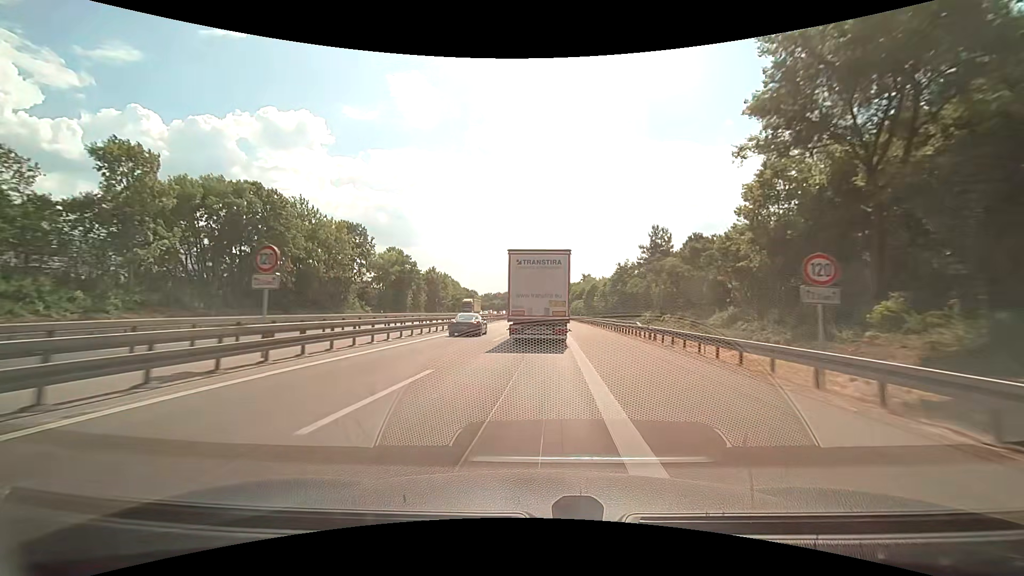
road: motorway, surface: asphalt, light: Day
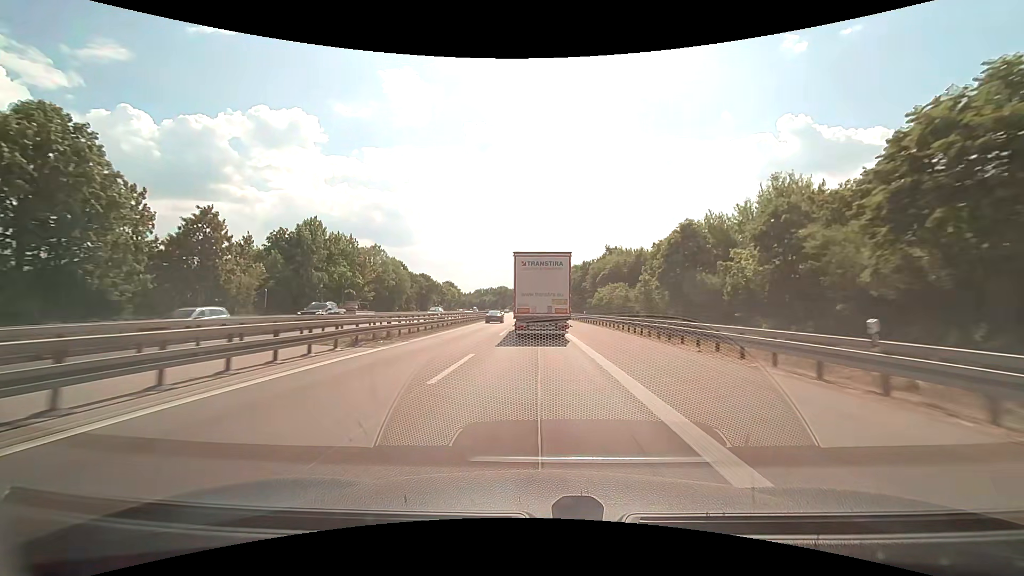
(+1.1, +68.7) m; +1°
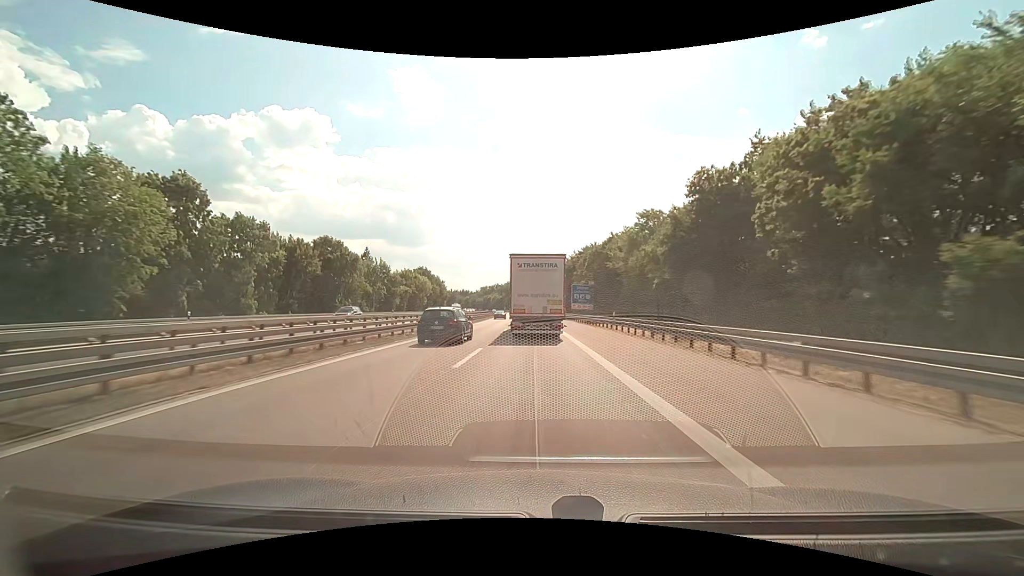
(-1.0, +69.7) m; -2°
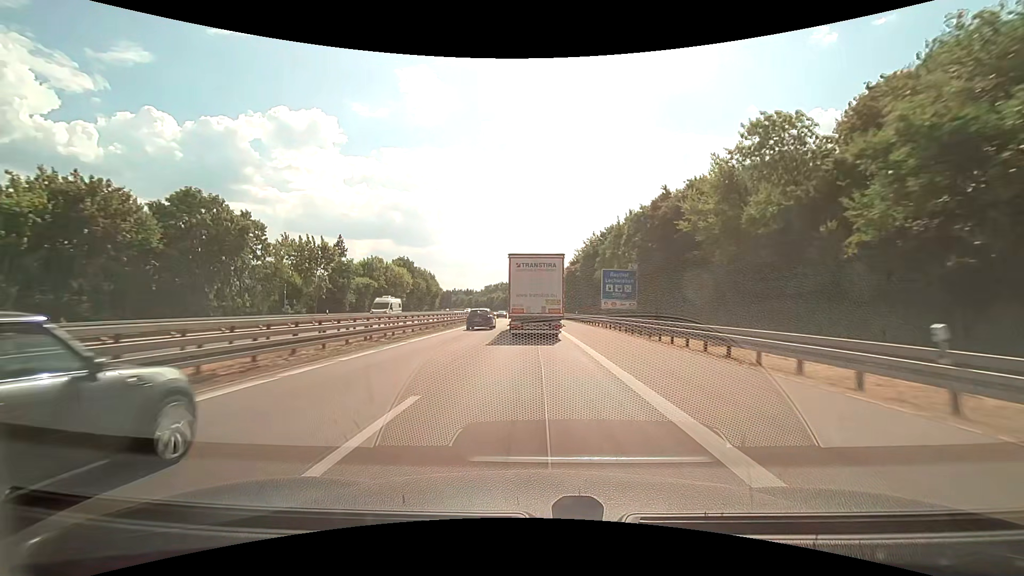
(-0.2, +28.1) m; -1°
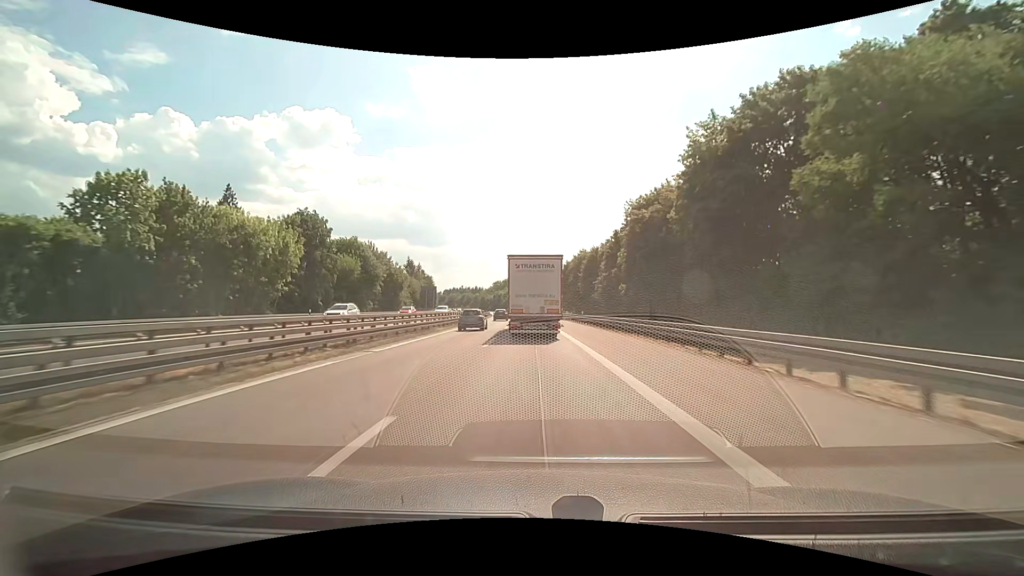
(-0.9, +55.7) m; -2°
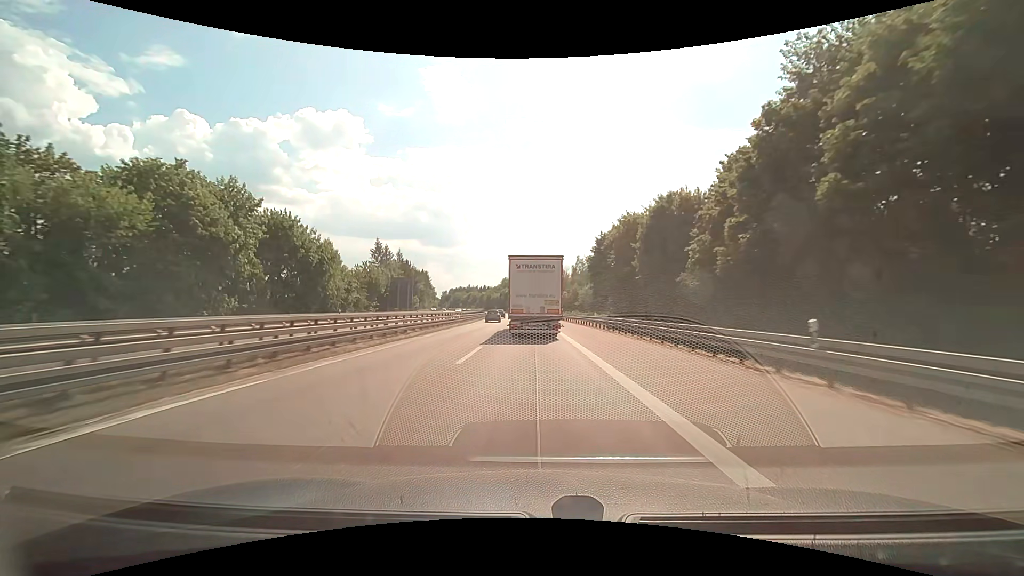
(-0.6, +41.8) m; -2°
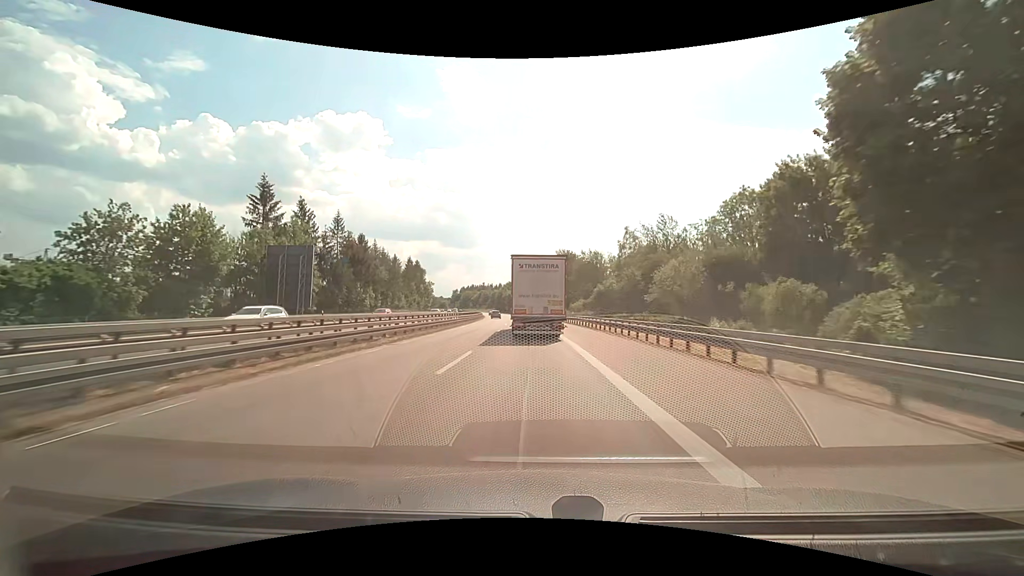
(-1.1, +56.2) m; -2°
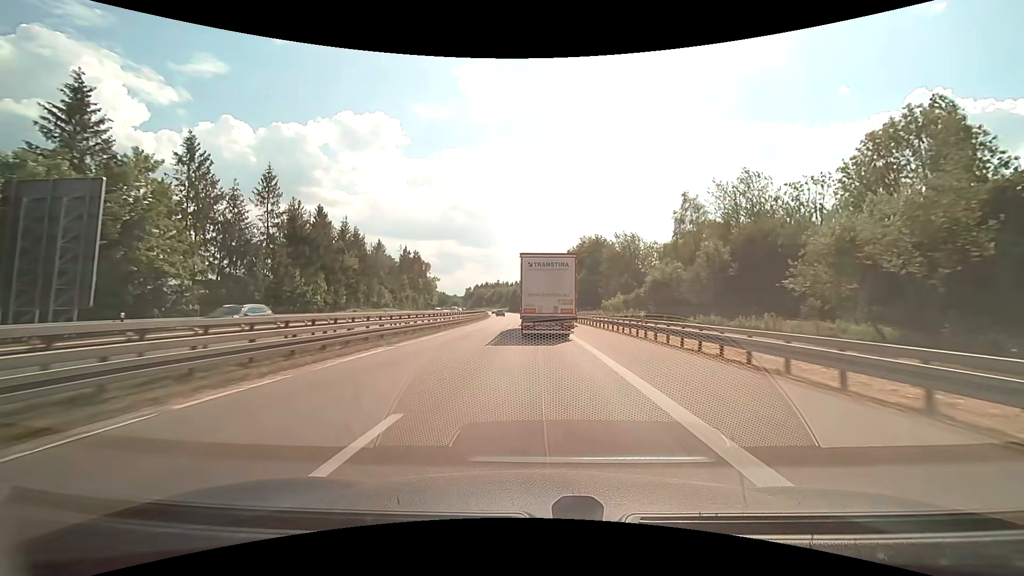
(-0.5, +28.2) m; -2°
(0, +10) (0, +20) (0, +30) (-1, +40) (-2, +50) (-3, +60) (-4, +70) (-5, +80) (-6, +90) (-7, +100) m
